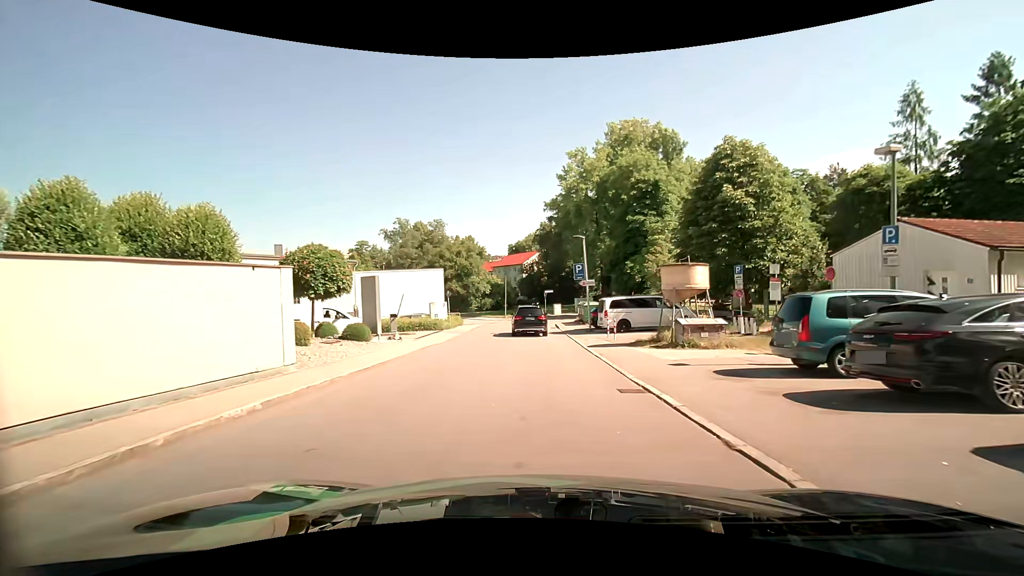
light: Day
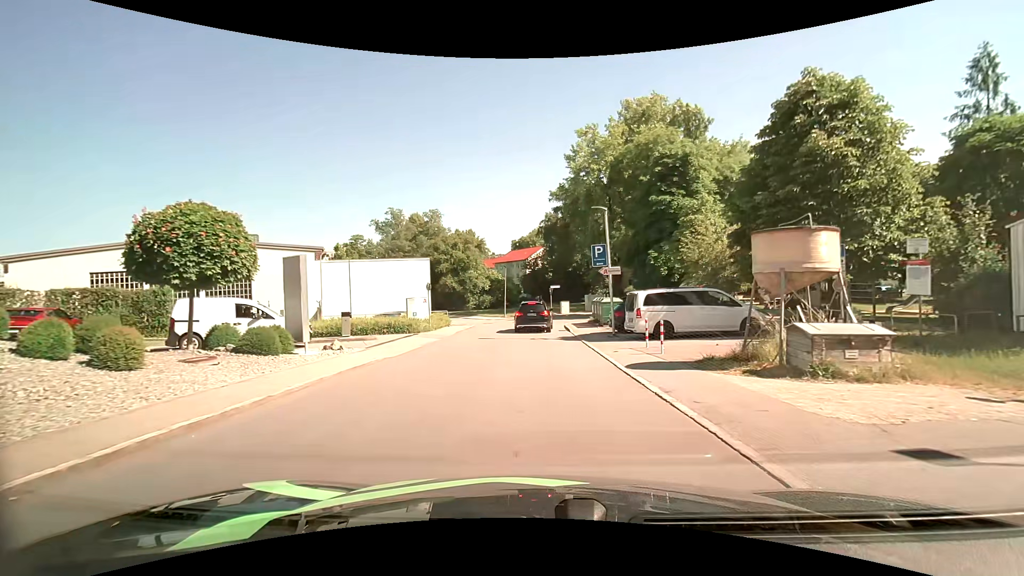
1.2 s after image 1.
(0.0, +7.6) m; 0°
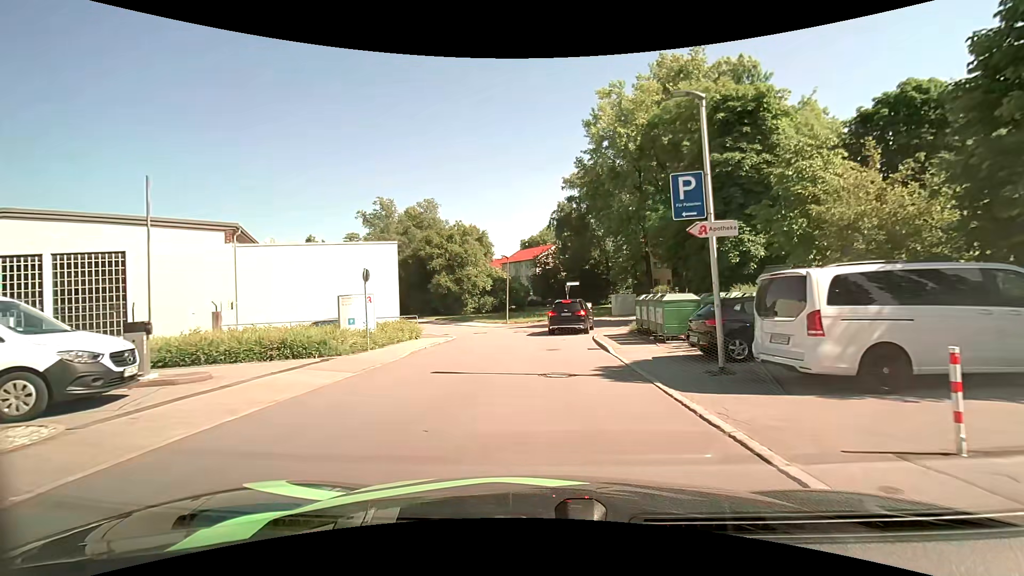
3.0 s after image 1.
(-0.1, +11.2) m; -2°
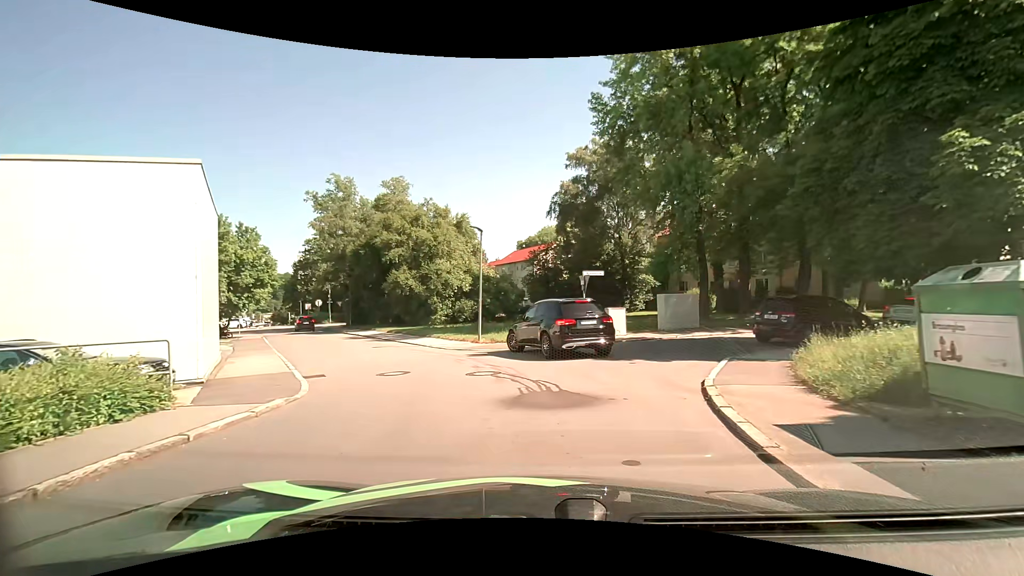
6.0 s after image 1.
(+0.3, +15.3) m; 0°
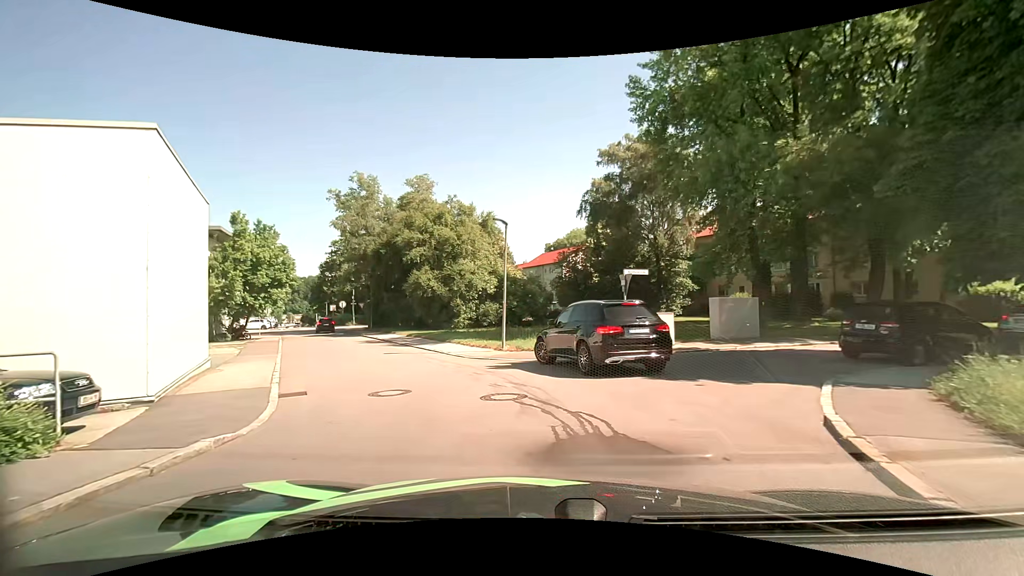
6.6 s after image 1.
(-0.1, +2.7) m; -3°
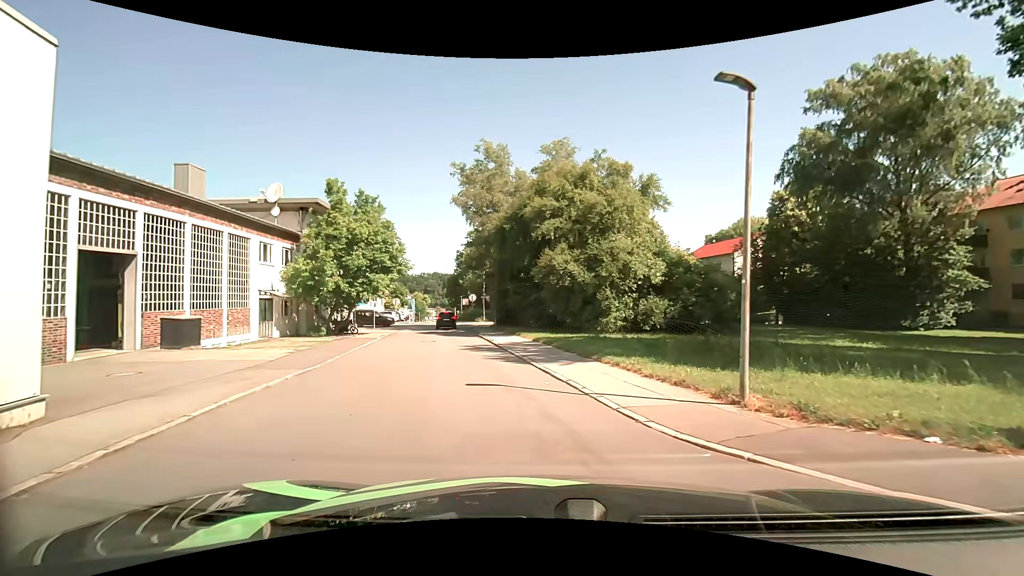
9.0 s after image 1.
(-1.7, +11.2) m; -17°
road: residential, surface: asphalt
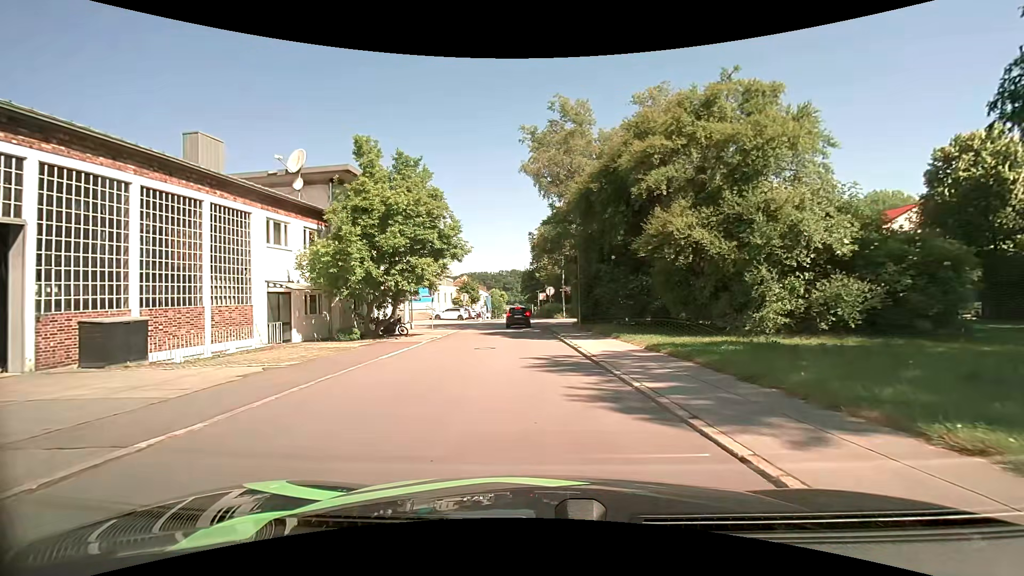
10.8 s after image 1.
(-0.7, +8.6) m; -8°
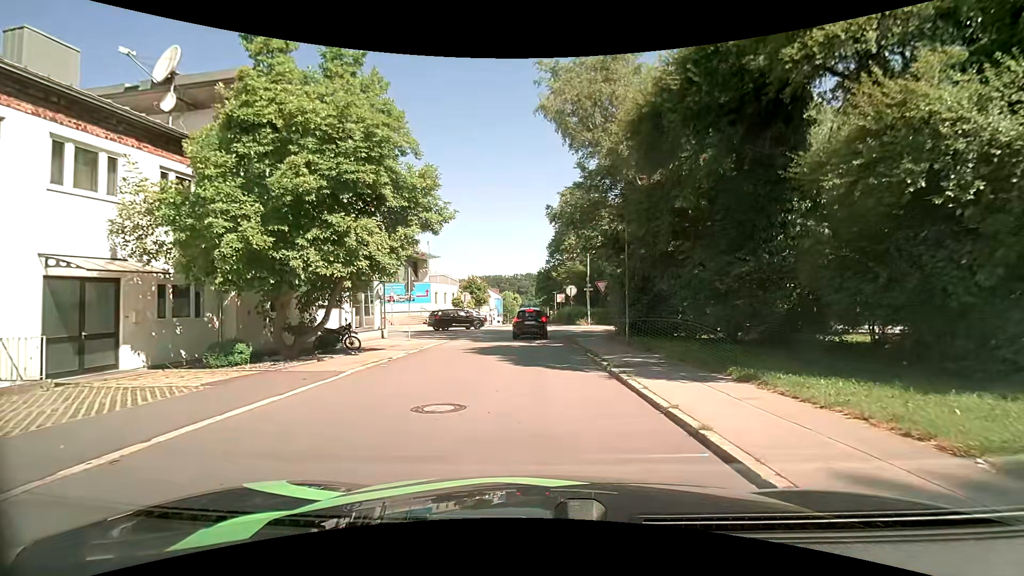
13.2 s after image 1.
(-0.3, +10.7) m; -2°
